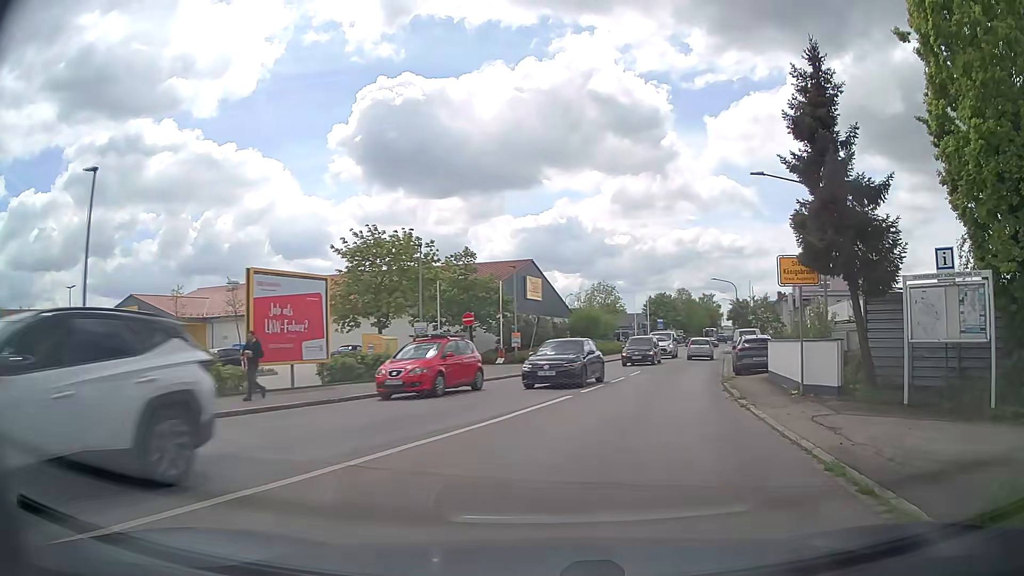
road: residential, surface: asphalt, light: Day
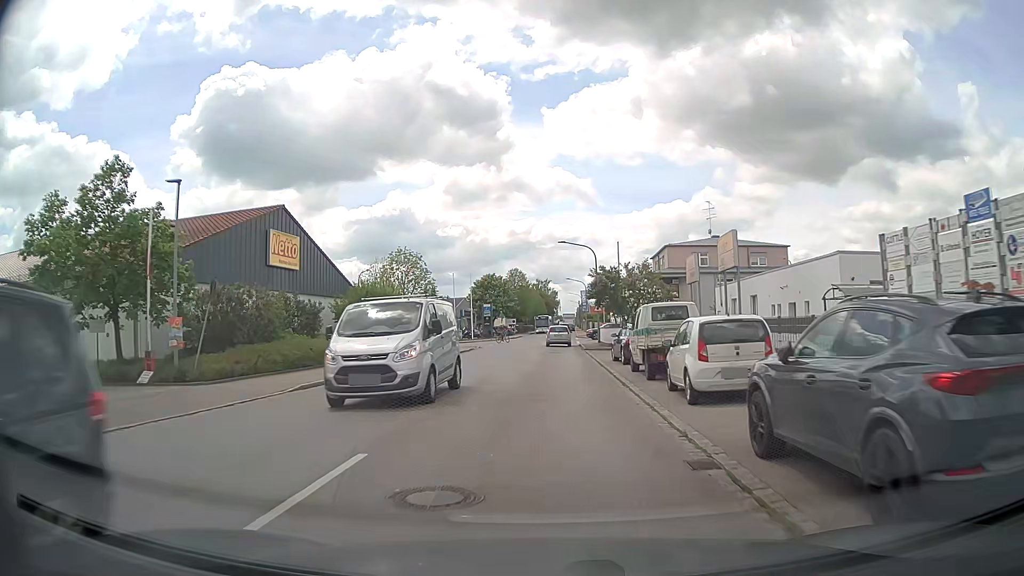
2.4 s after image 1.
(+4.0, +22.1) m; +14°
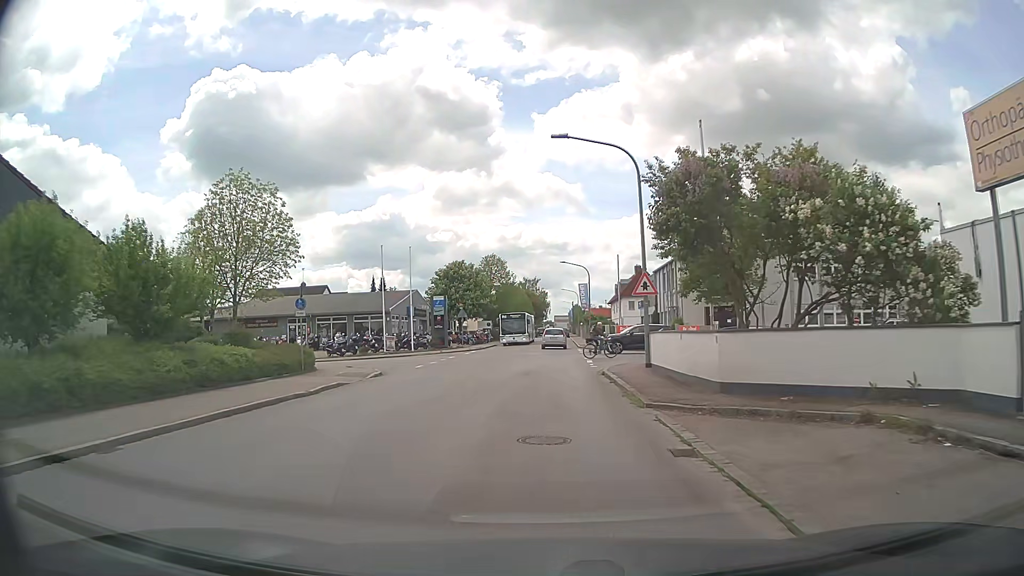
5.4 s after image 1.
(+1.0, +28.8) m; +2°
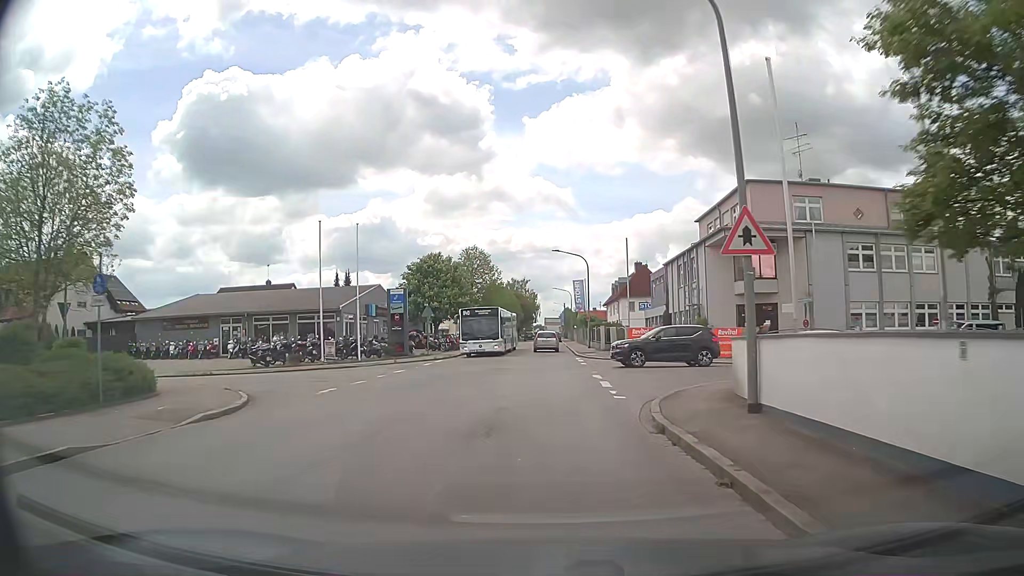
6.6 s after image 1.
(+0.1, +11.7) m; +1°
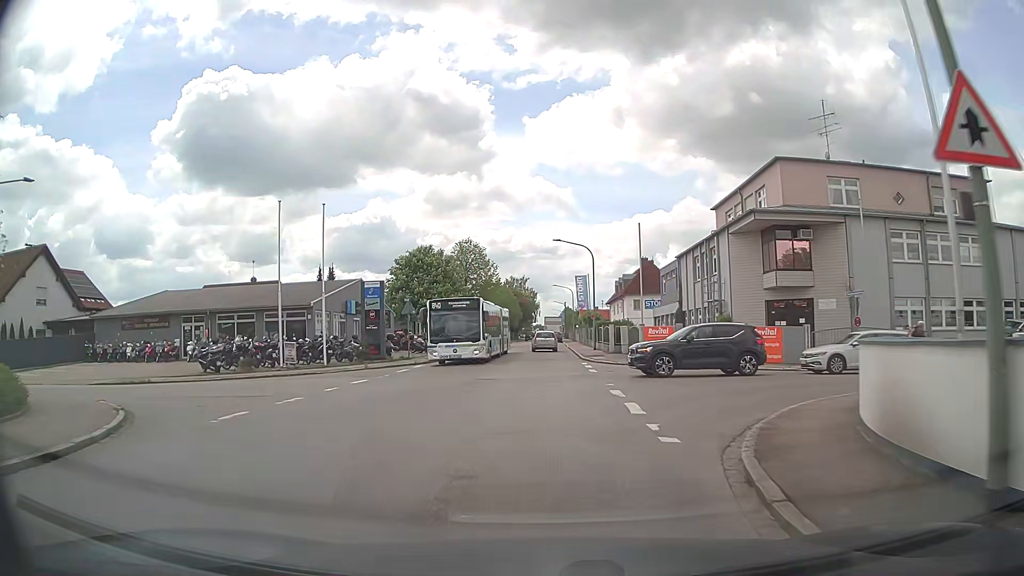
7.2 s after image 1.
(0.0, +5.8) m; -1°
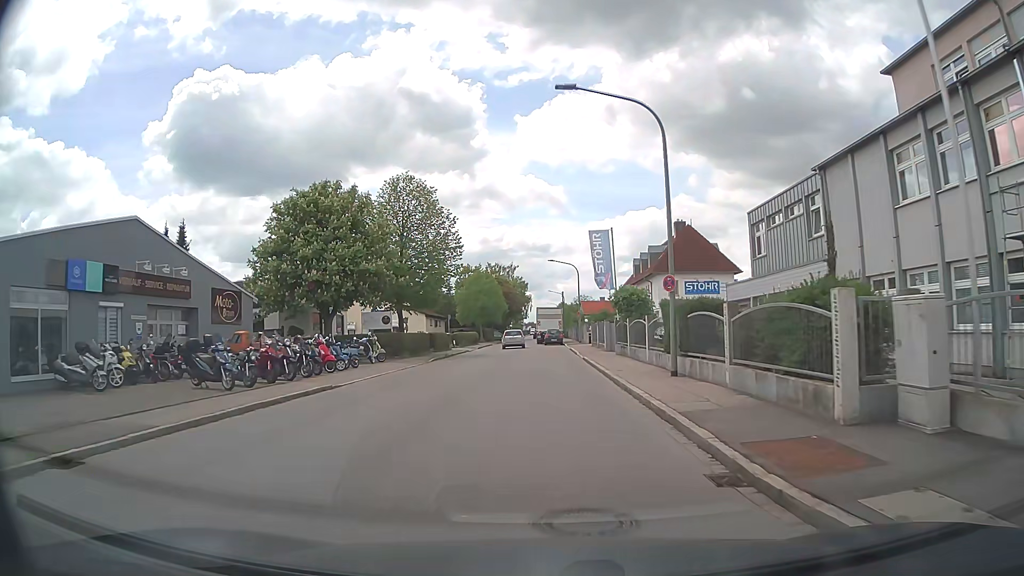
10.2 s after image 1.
(+0.8, +29.6) m; +2°
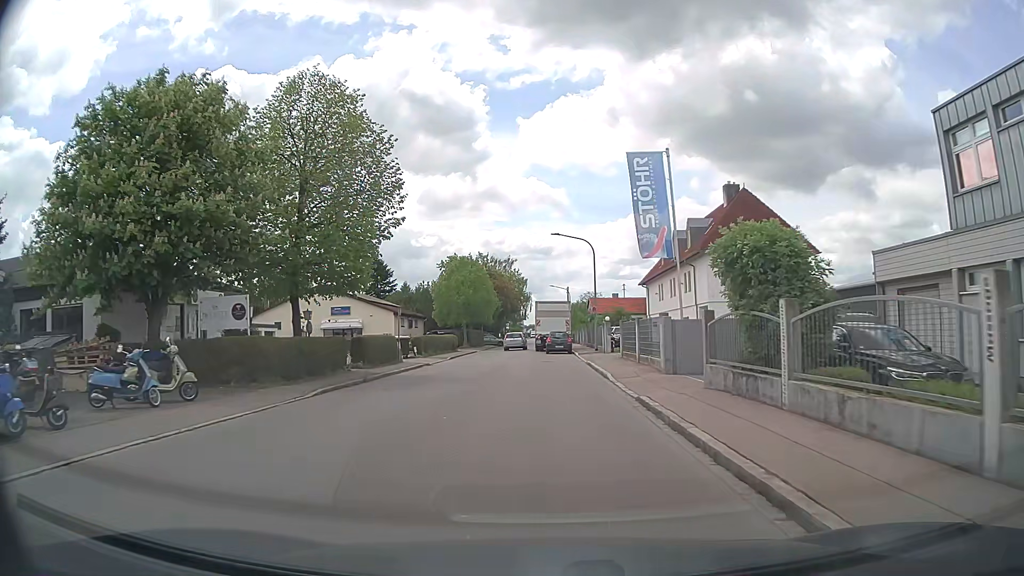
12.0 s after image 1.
(0.0, +18.2) m; 0°
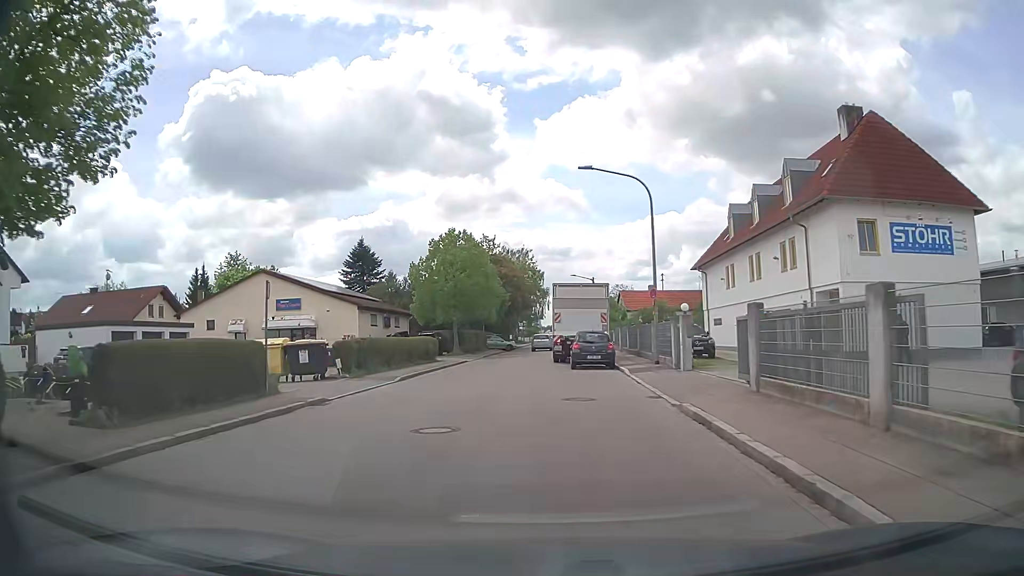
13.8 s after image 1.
(-0.2, +18.0) m; -1°
(0, +10) (-1, +20) (-1, +30) (-1, +40) (0, +50) (0, +60) (0, +70) (+1, +80) (+2, +90) (+2, +100) m
